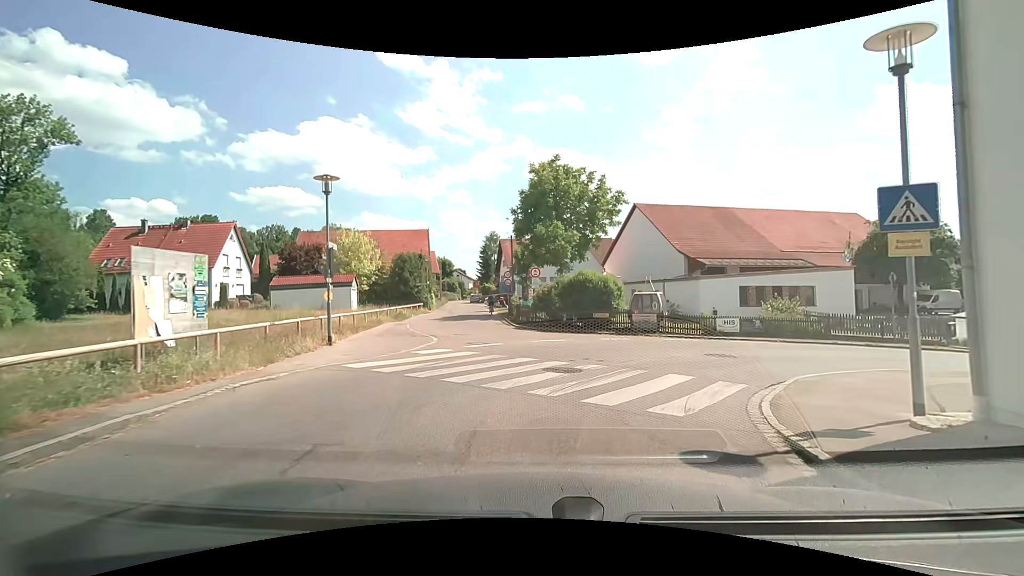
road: tertiary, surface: asphalt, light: Day
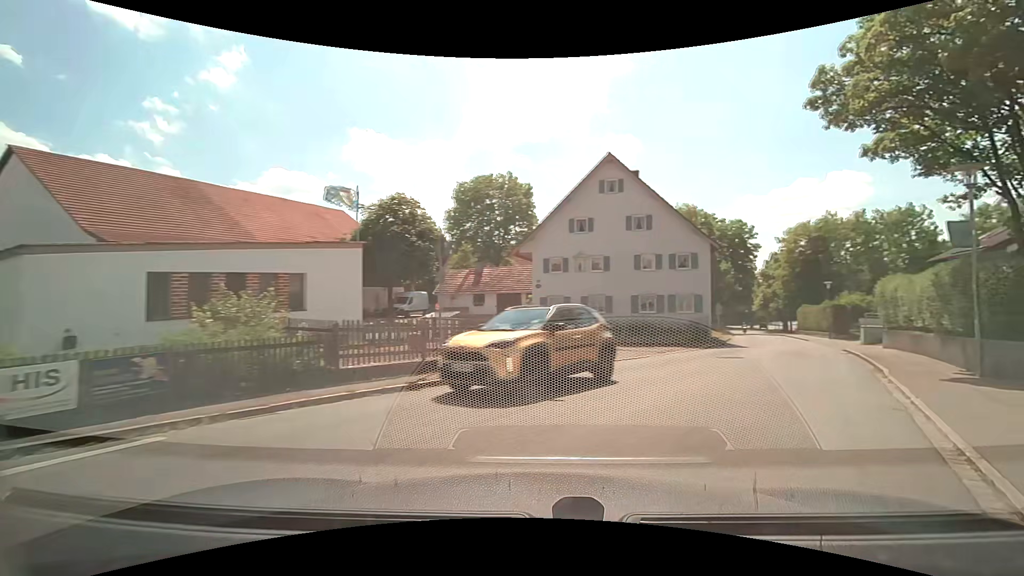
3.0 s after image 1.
(+5.6, +15.4) m; +53°
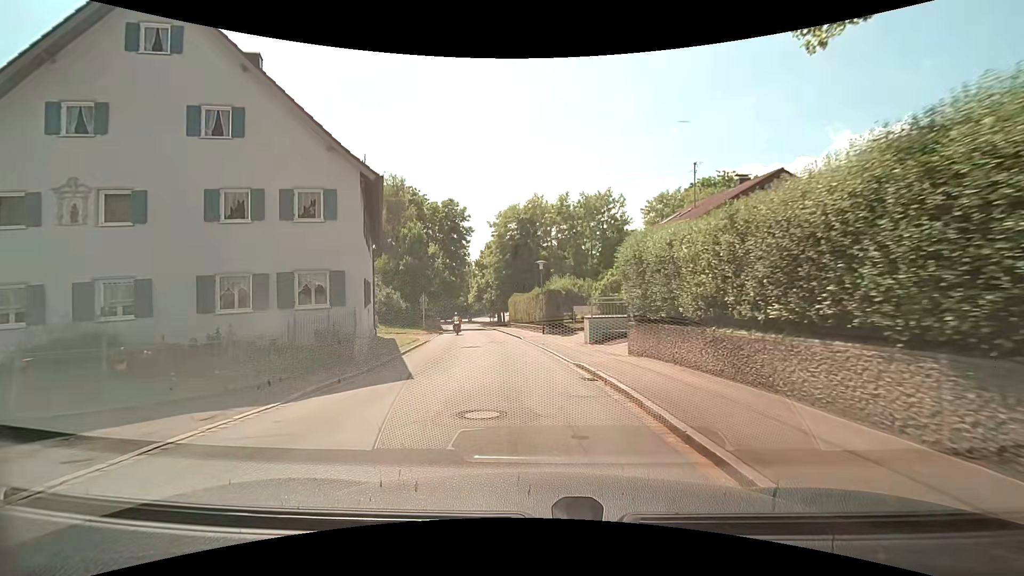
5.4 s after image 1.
(+6.2, +14.5) m; +30°
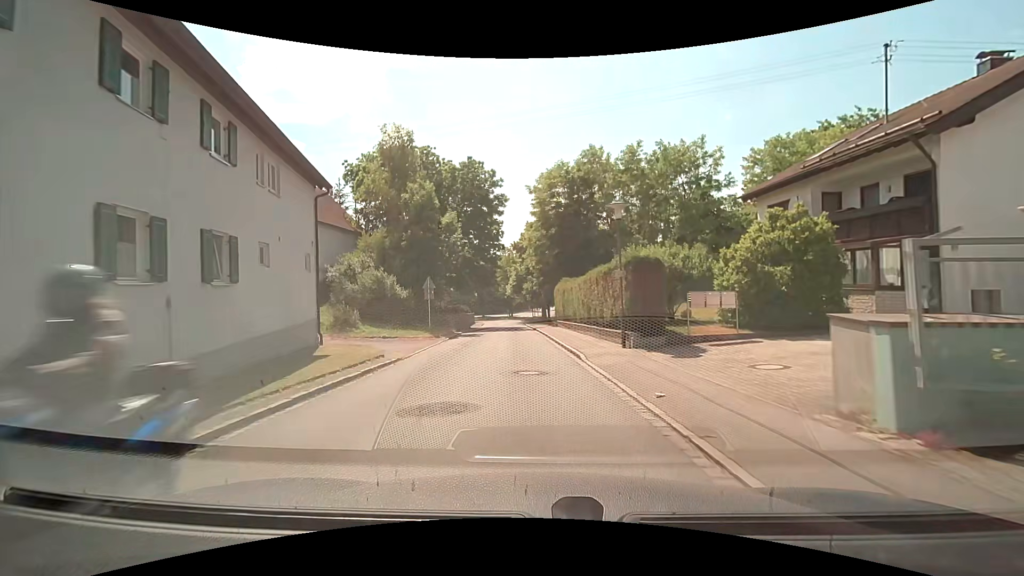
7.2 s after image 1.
(-0.6, +15.1) m; -5°
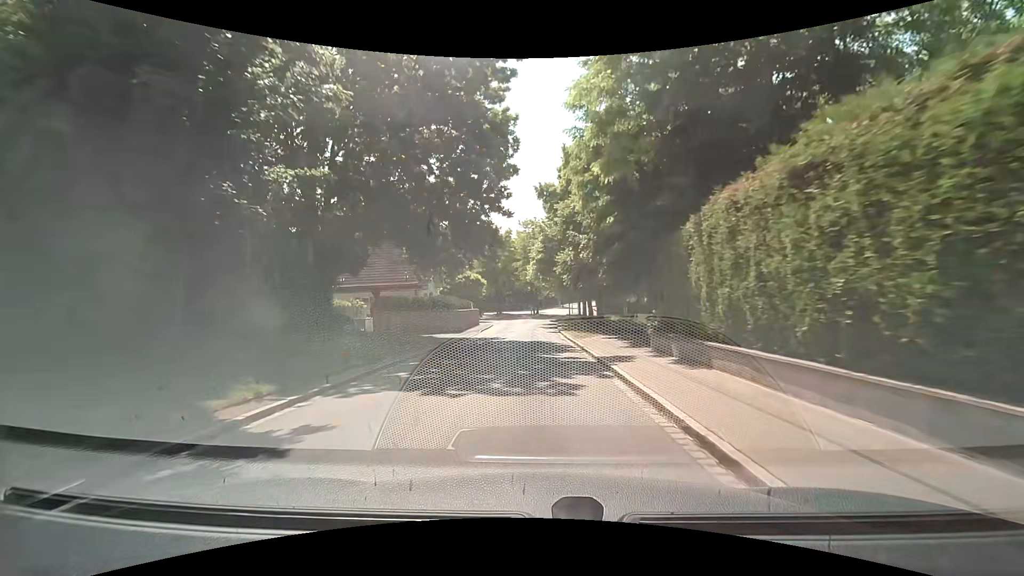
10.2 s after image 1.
(-1.4, +29.0) m; -4°
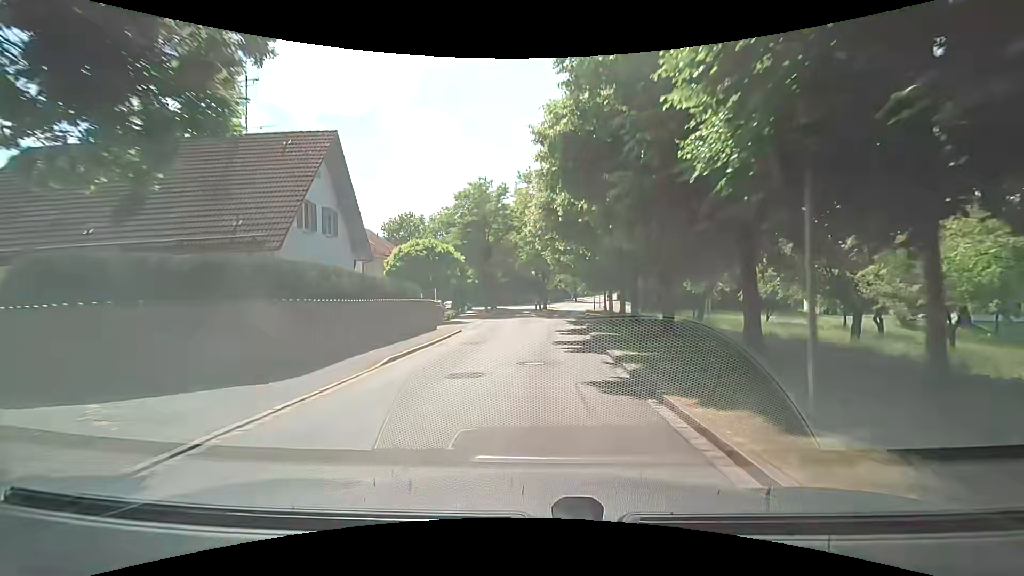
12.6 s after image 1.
(-0.2, +25.1) m; -1°
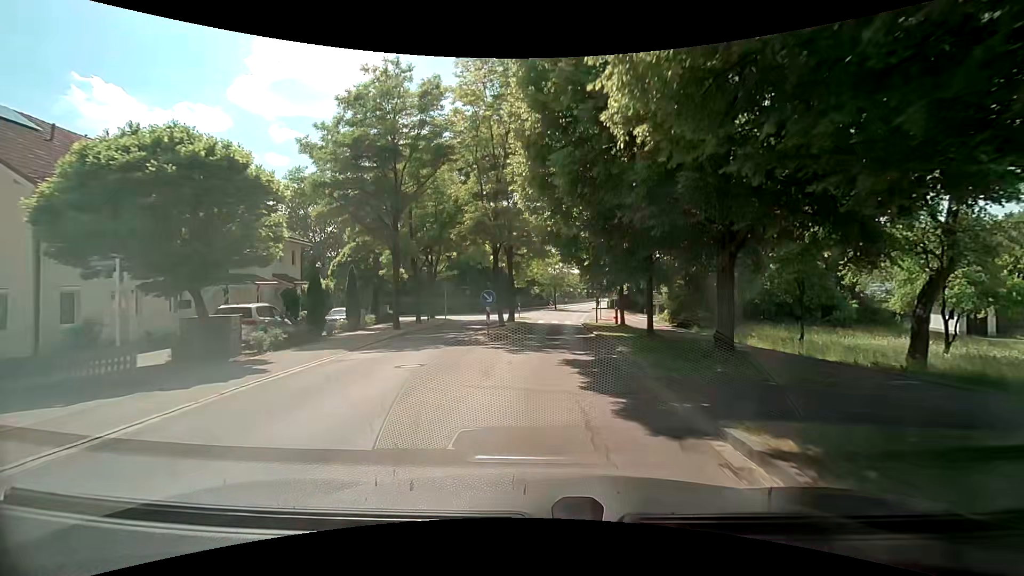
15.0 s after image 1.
(+0.4, +25.9) m; +2°
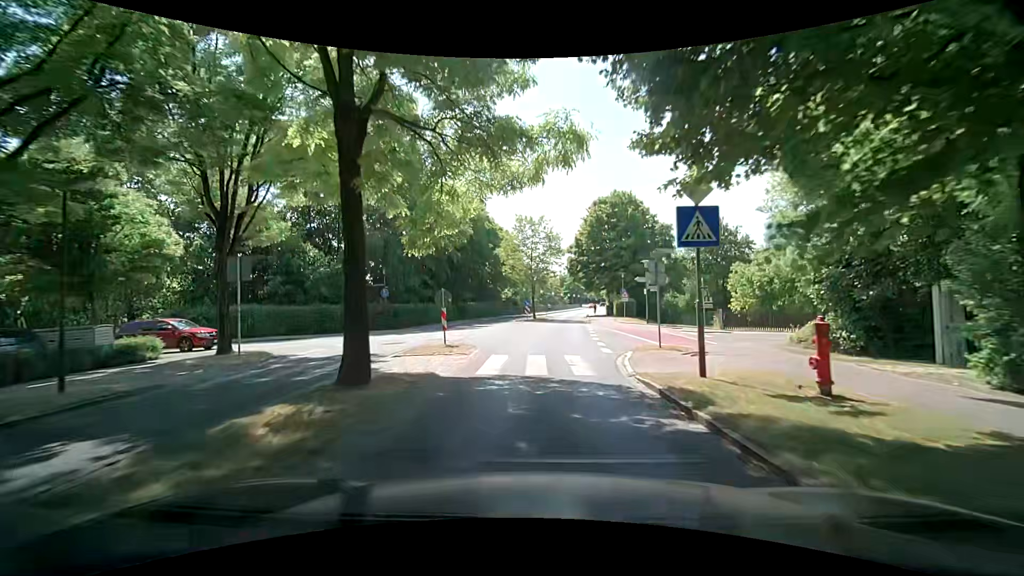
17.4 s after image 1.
(+1.0, +26.2) m; +4°
(0, +10) (0, +20) (+1, +30) (+1, +40) (+2, +50) (+3, +60) (+4, +70) (+6, +80) (+7, +90) (+9, +100) m
